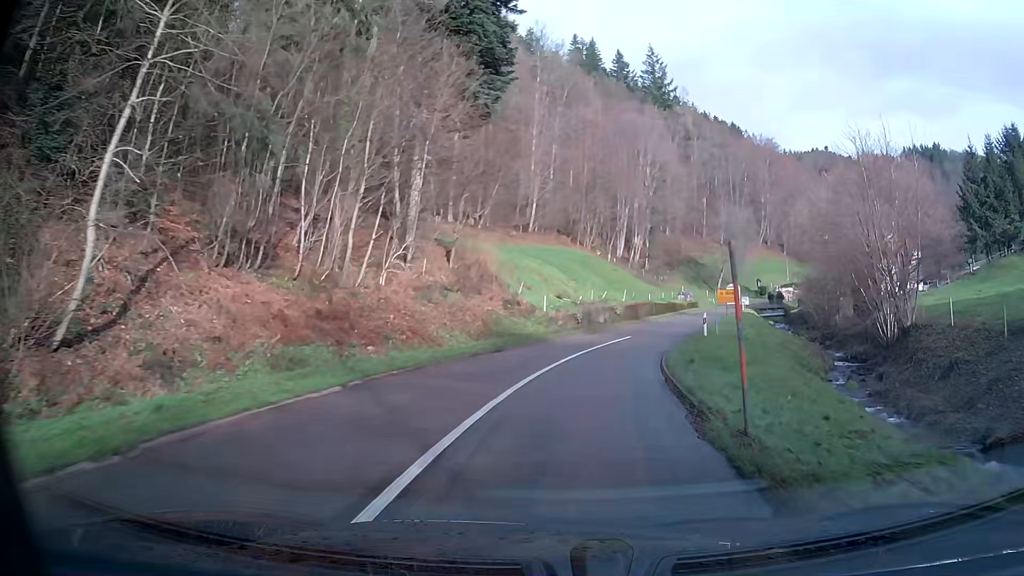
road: tertiary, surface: asphalt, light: Day
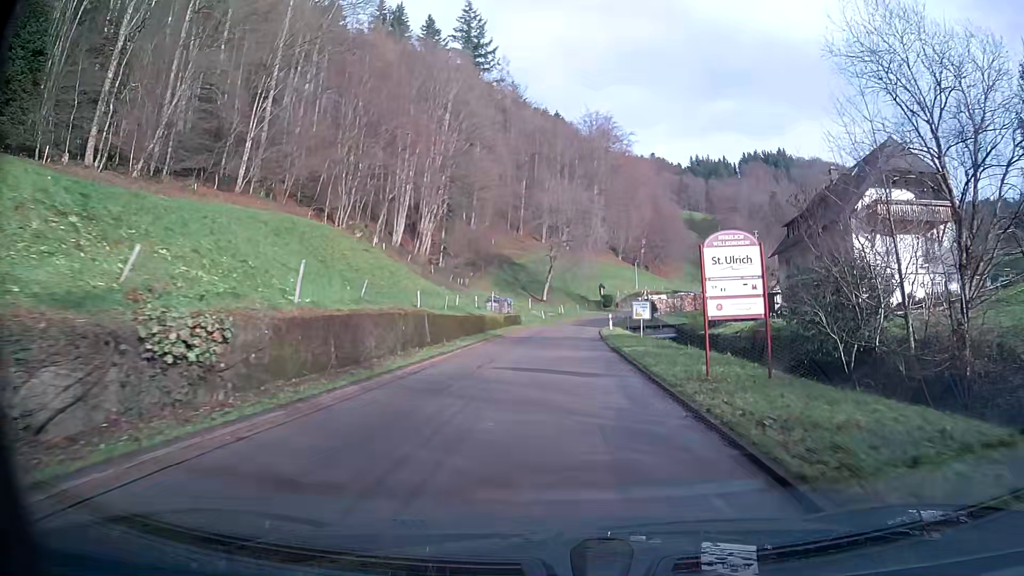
(+6.1, +37.9) m; +15°
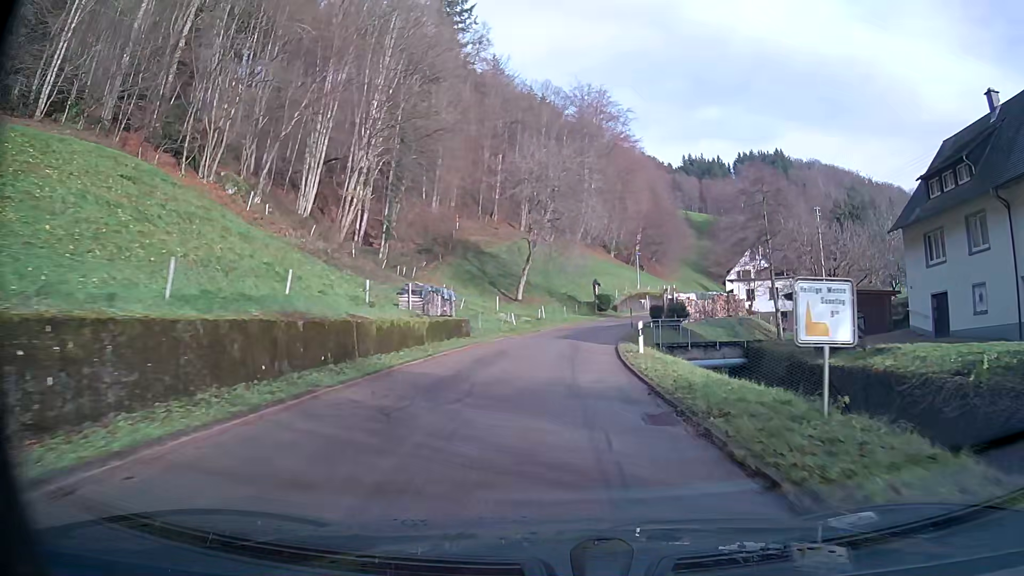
(+0.3, +22.7) m; +2°
